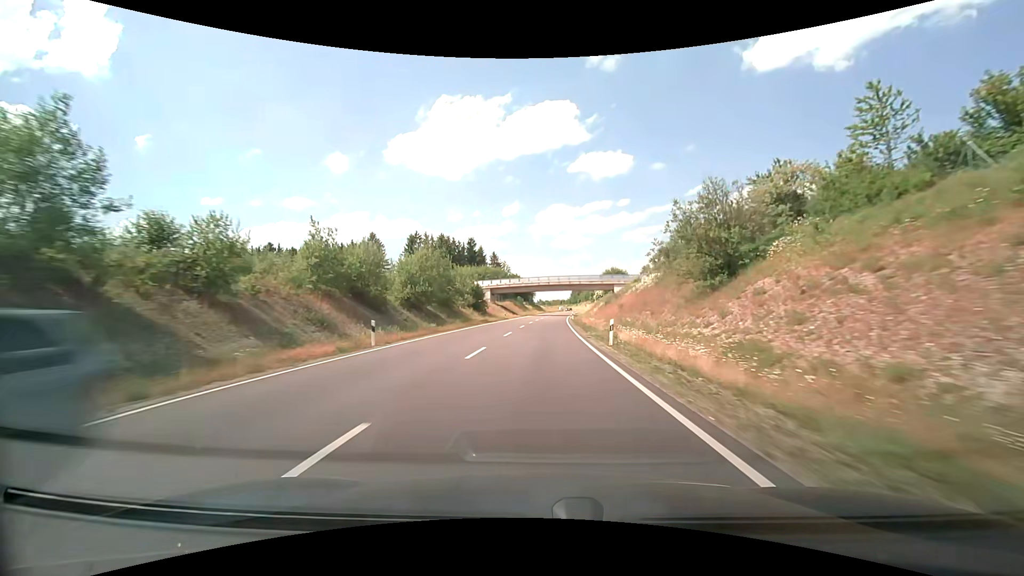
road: primary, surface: asphalt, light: Day
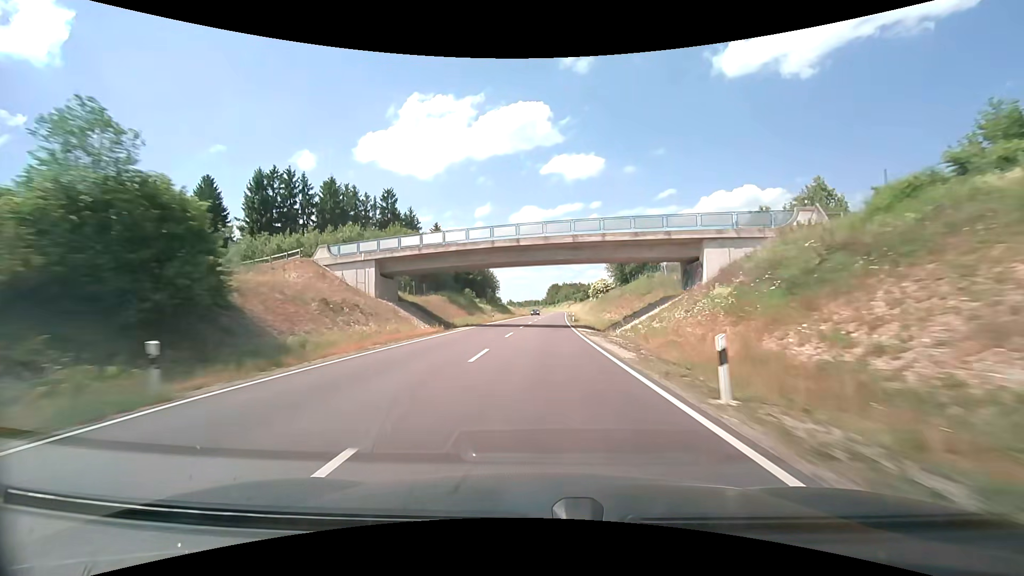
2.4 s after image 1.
(+1.3, +61.2) m; +3°
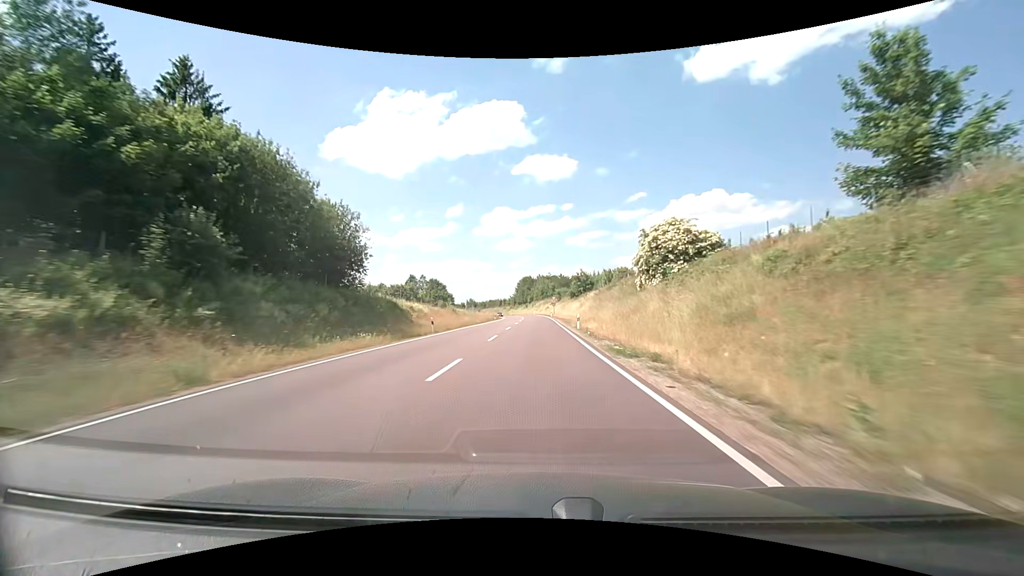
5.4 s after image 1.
(+2.4, +76.0) m; +3°
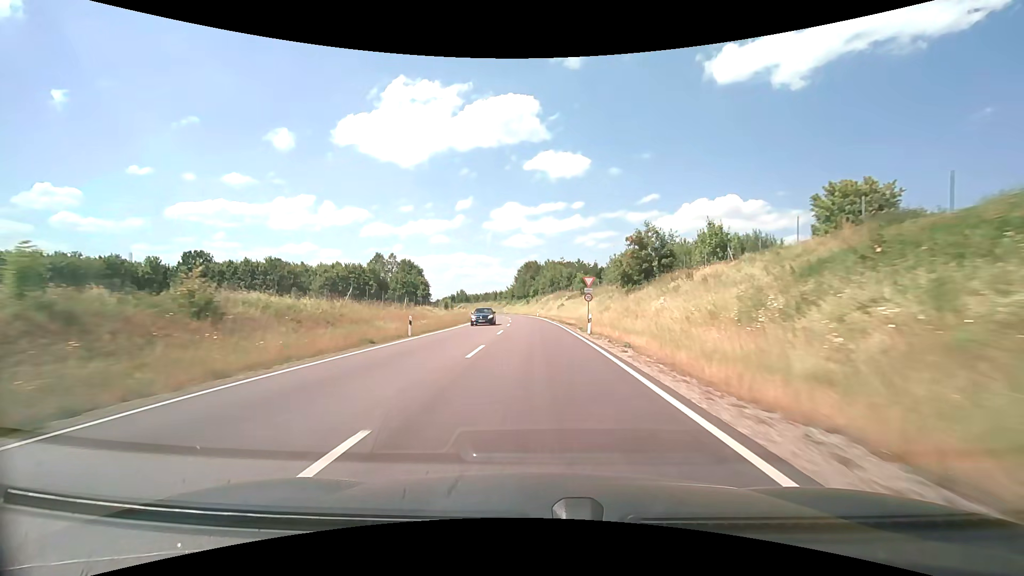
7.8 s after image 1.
(-0.1, +56.0) m; -1°
(0, +10) (0, +20) (0, +30) (0, +40) (-1, +50) (-1, +60) (-2, +70) (-3, +80) (-4, +90) (-5, +100) m
